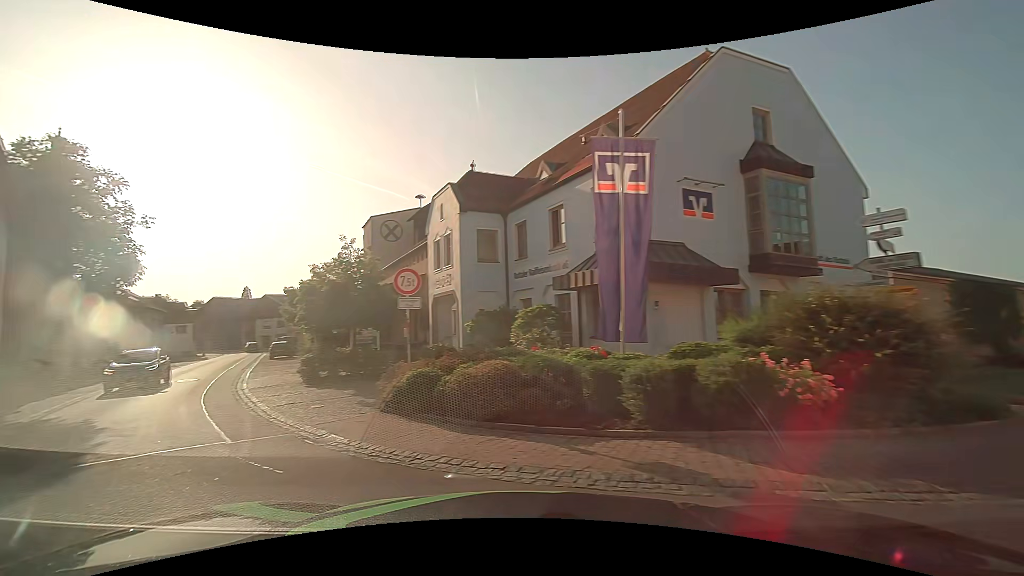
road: tertiary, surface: asphalt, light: Day
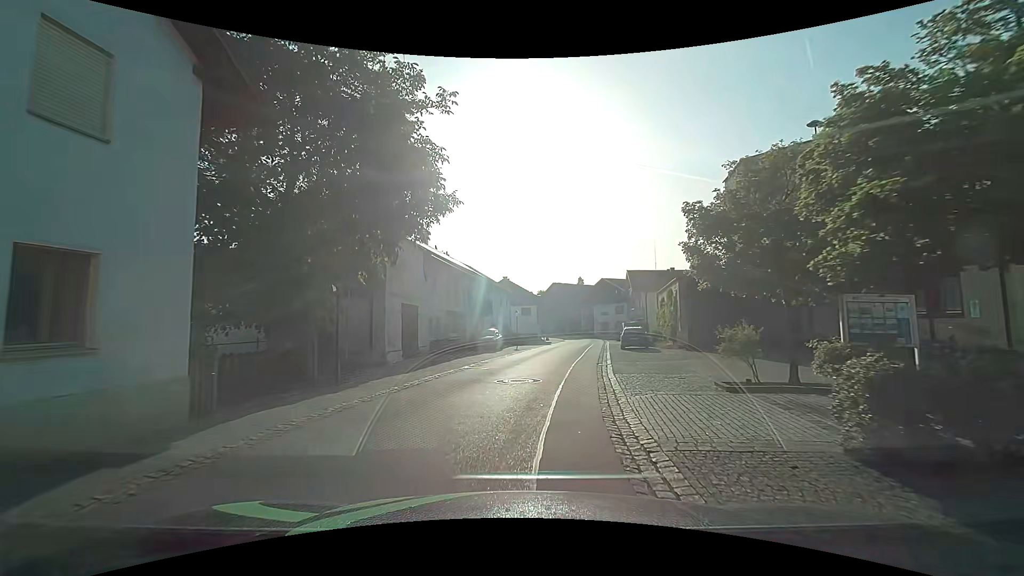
(-6.4, +13.2) m; -34°
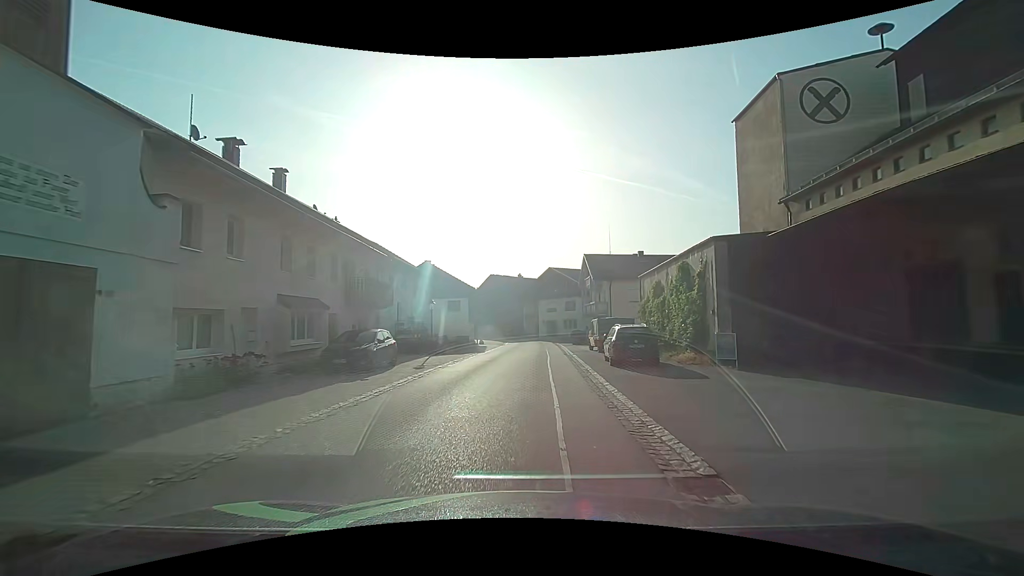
(+1.0, +15.7) m; +8°
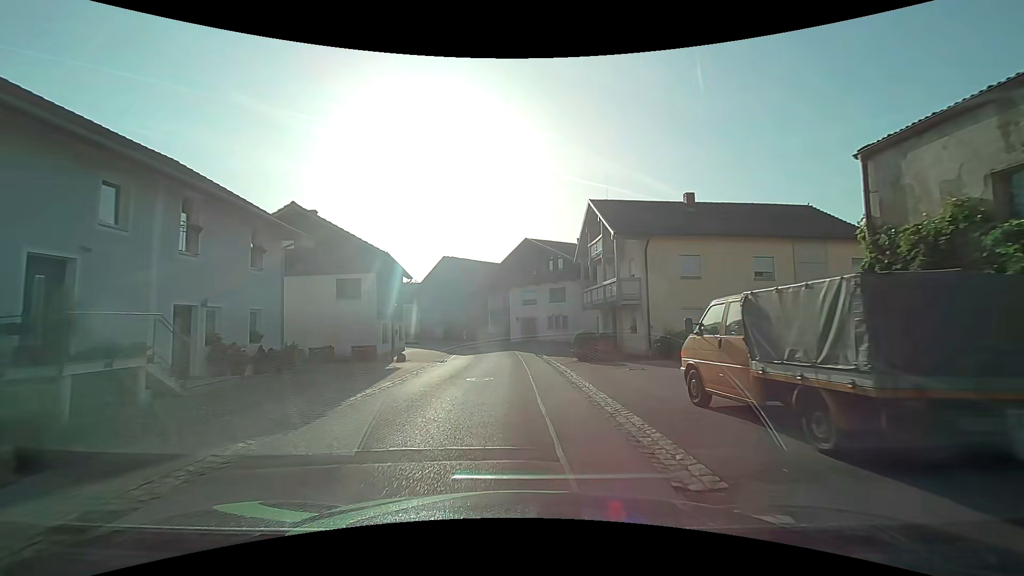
(+0.6, +22.9) m; +3°
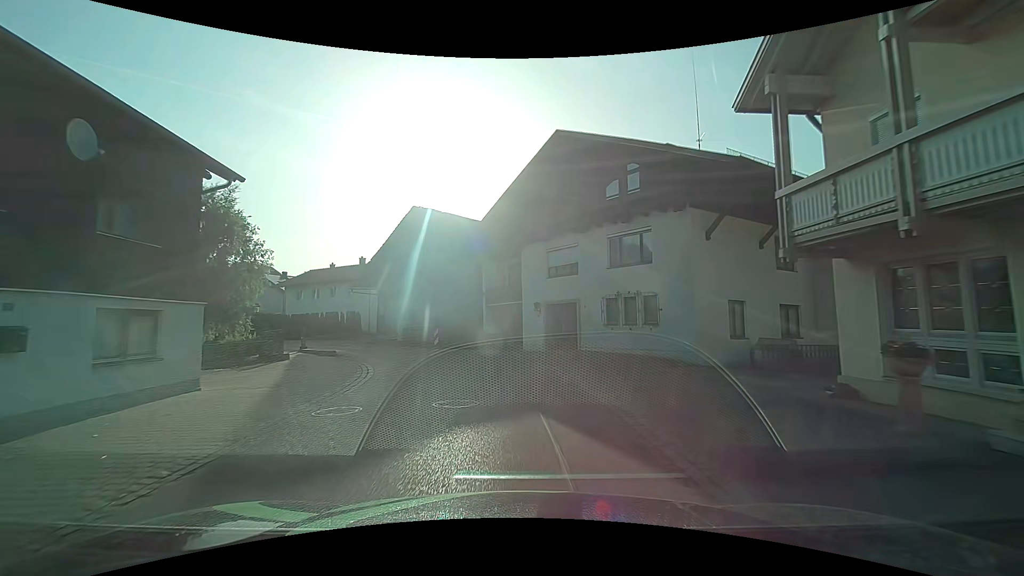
(-0.5, +24.9) m; -2°
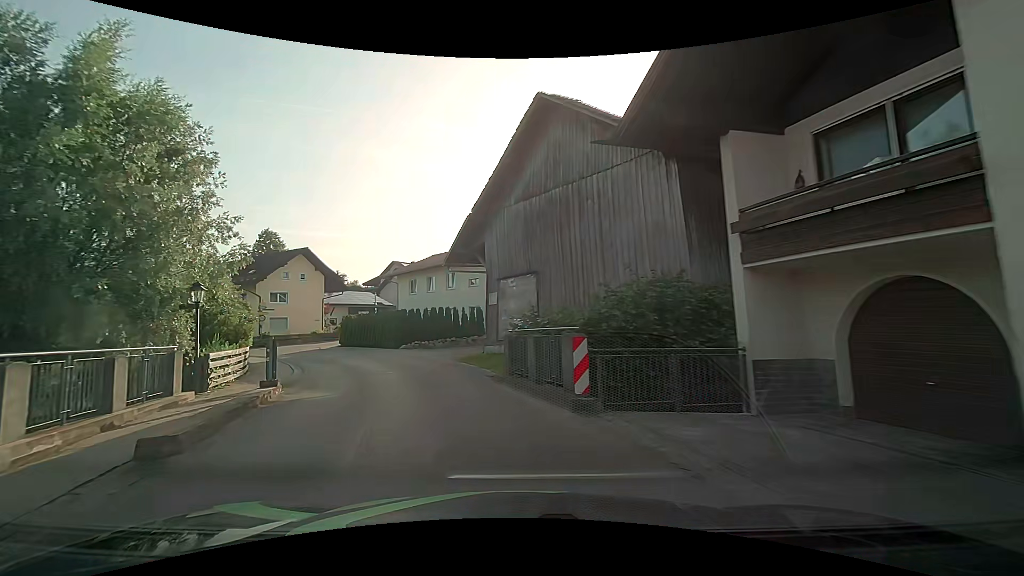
(-2.3, +19.5) m; -19°
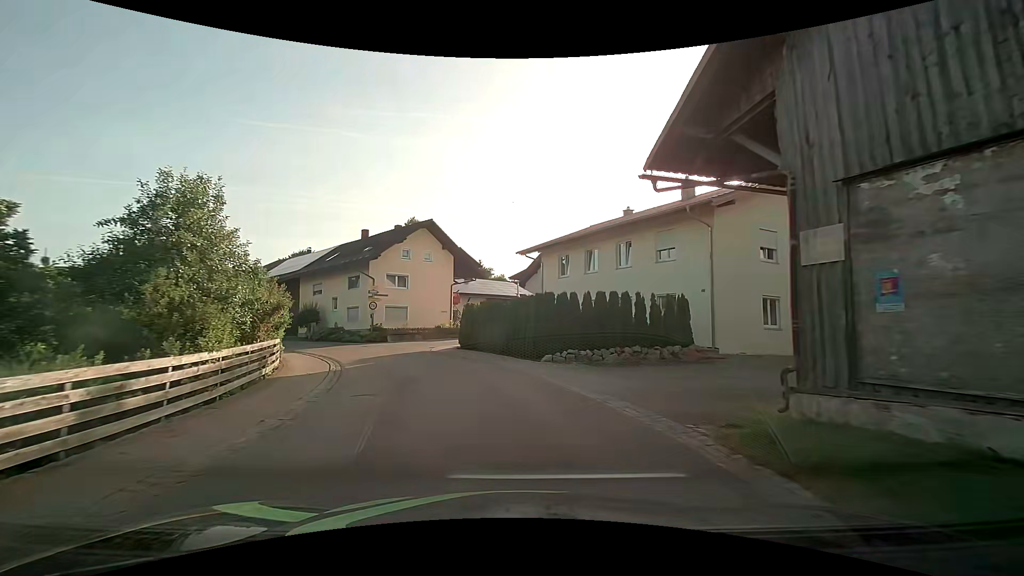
(-2.5, +14.1) m; -17°
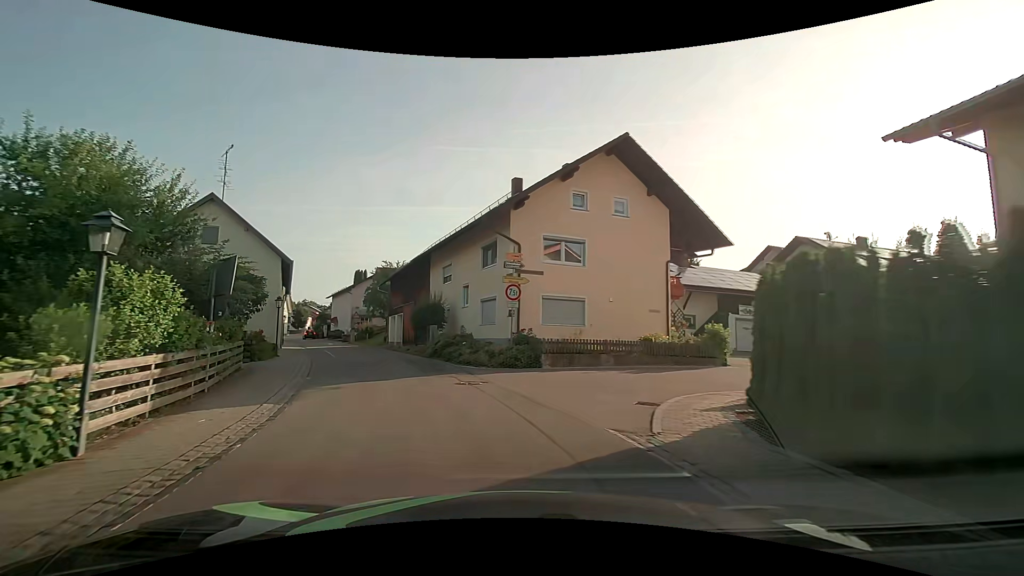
(-3.0, +19.0) m; -21°
(-1, +10) (-4, +19) (-8, +29) (-13, +38) (-17, +47) (-21, +56) (-26, +65) (-30, +73) (-35, +82) (-40, +91) m
